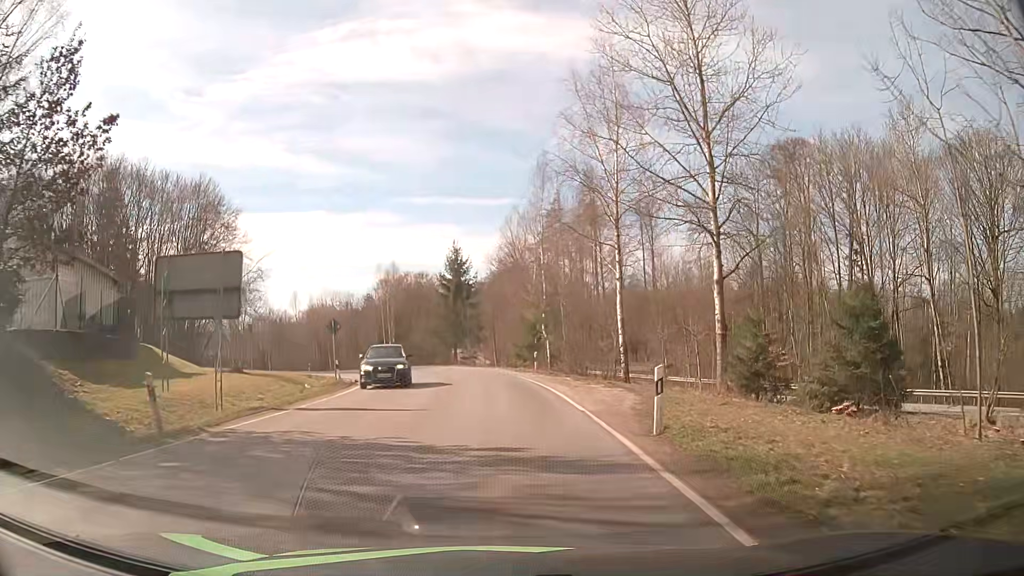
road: tertiary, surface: asphalt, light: Day
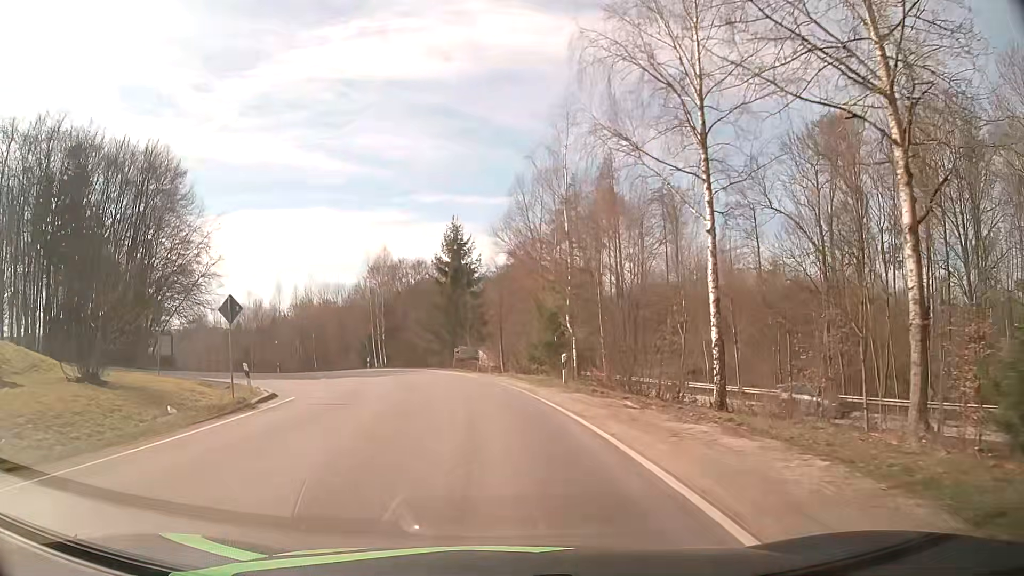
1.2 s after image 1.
(+0.1, +13.2) m; 0°
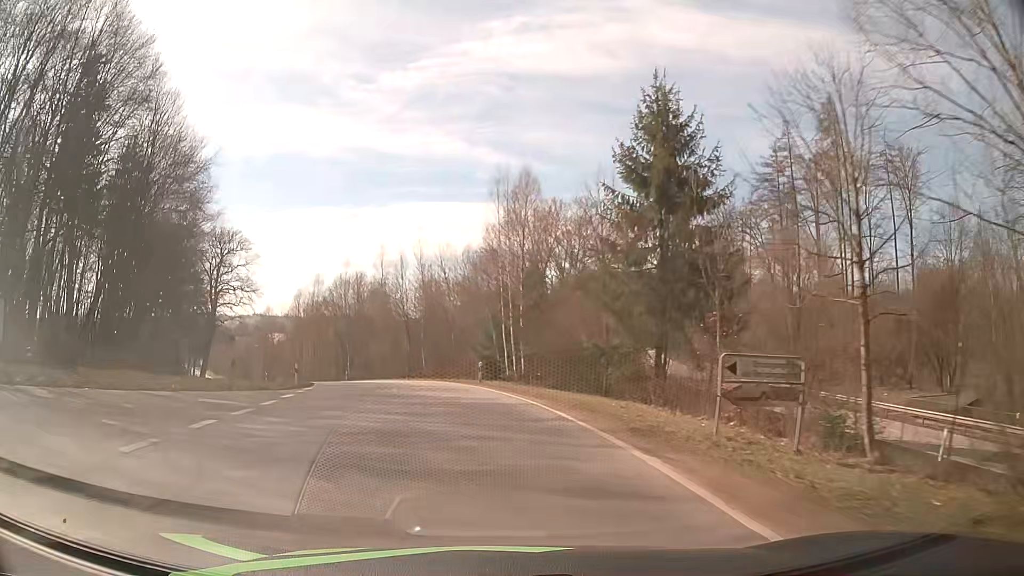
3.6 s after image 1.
(-3.6, +32.3) m; -13°
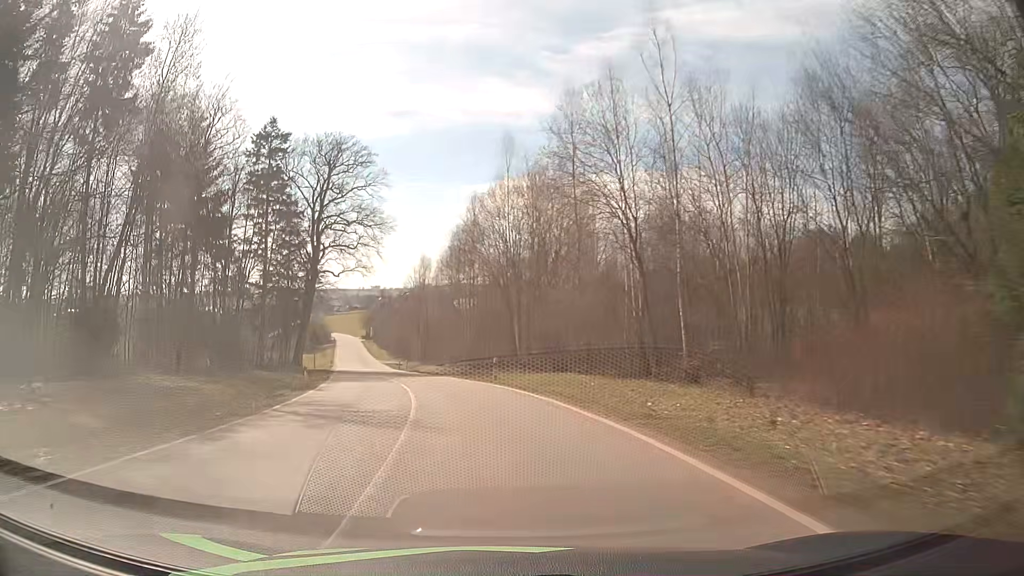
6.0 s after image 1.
(-5.9, +38.1) m; -18°
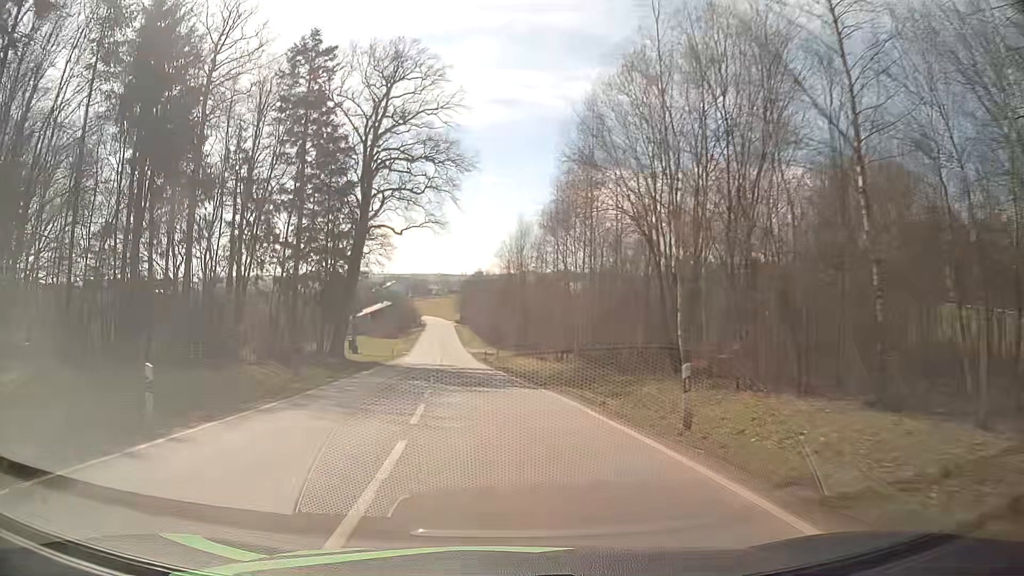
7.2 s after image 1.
(-1.6, +19.7) m; -9°
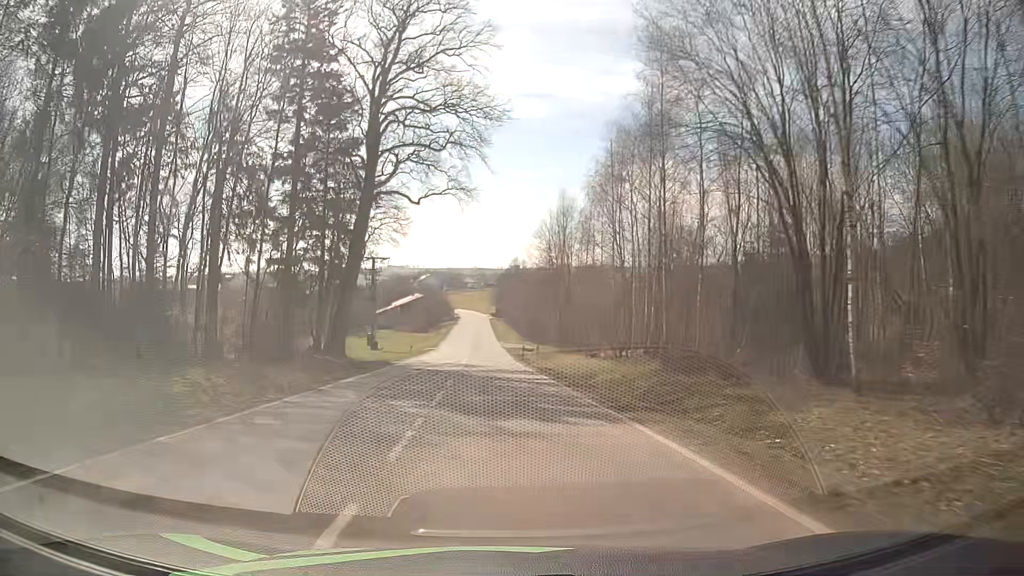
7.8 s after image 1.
(-0.3, +10.0) m; -3°
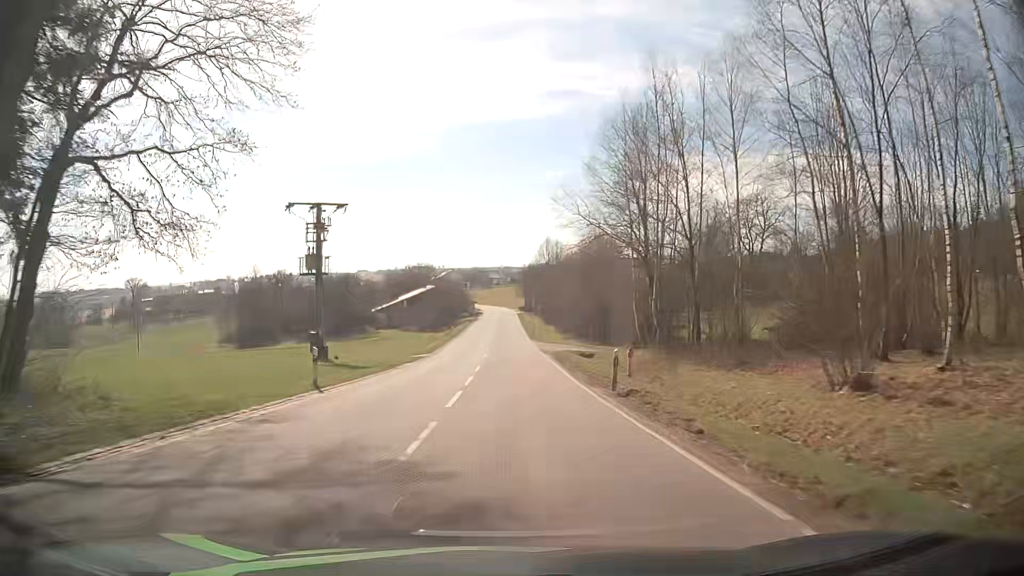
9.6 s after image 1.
(-1.1, +30.5) m; -3°
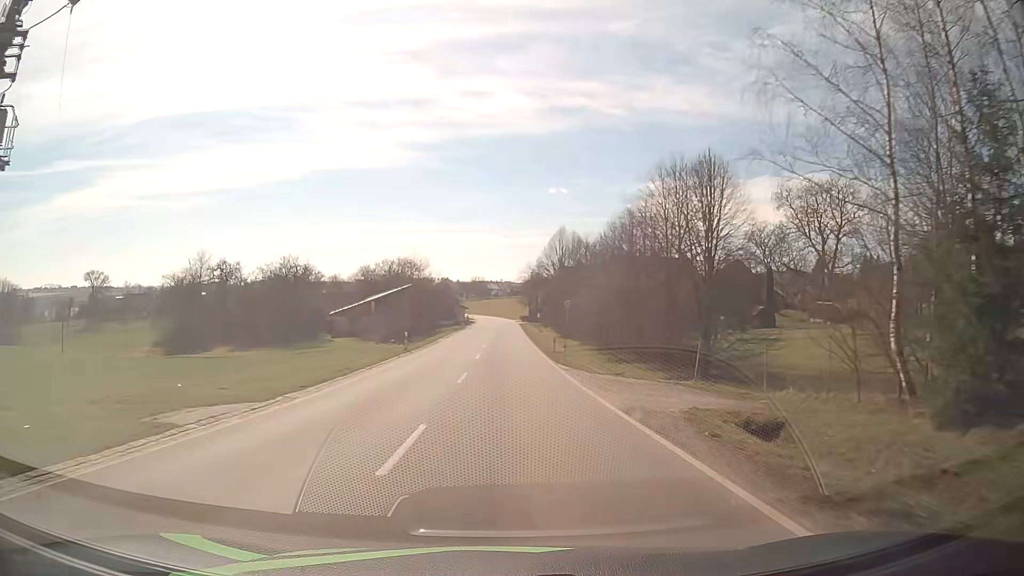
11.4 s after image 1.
(0.0, +30.6) m; 0°
(0, +10) (0, +20) (0, +30) (0, +40) (0, +50) (0, +60) (0, +70) (0, +80) (0, +90) (0, +100) m
